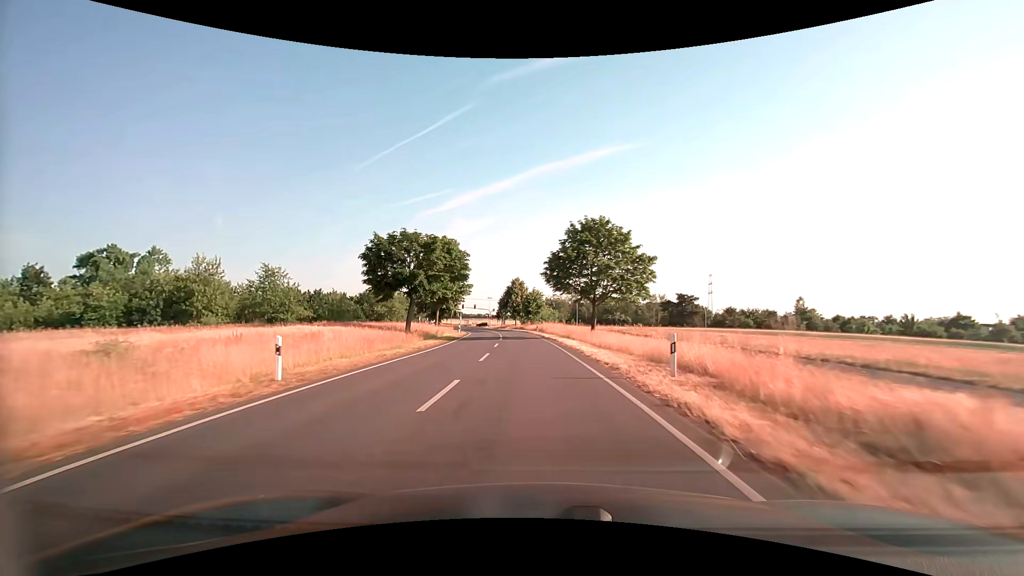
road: secondary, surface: asphalt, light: Day
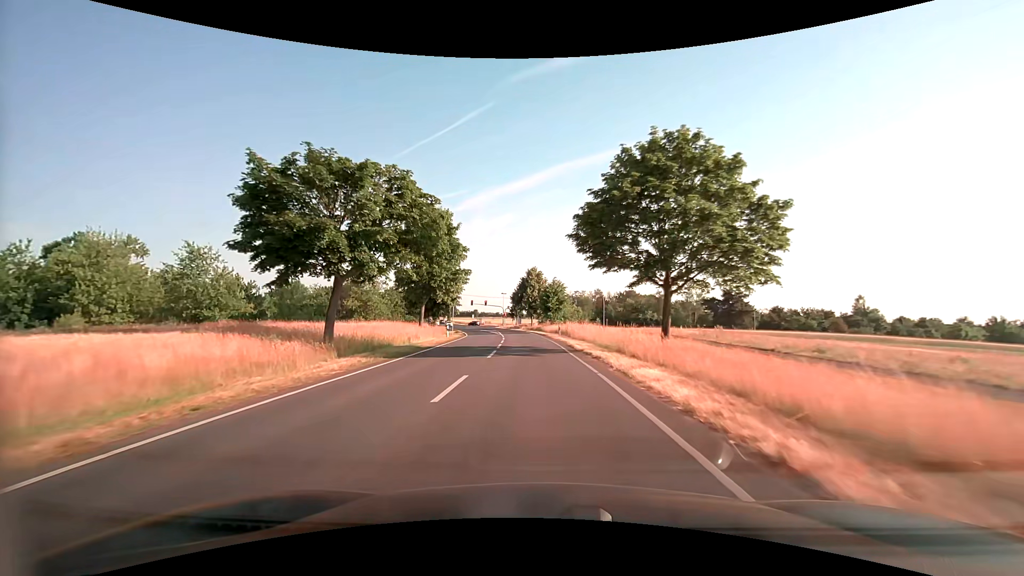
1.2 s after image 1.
(-0.4, +18.5) m; -2°
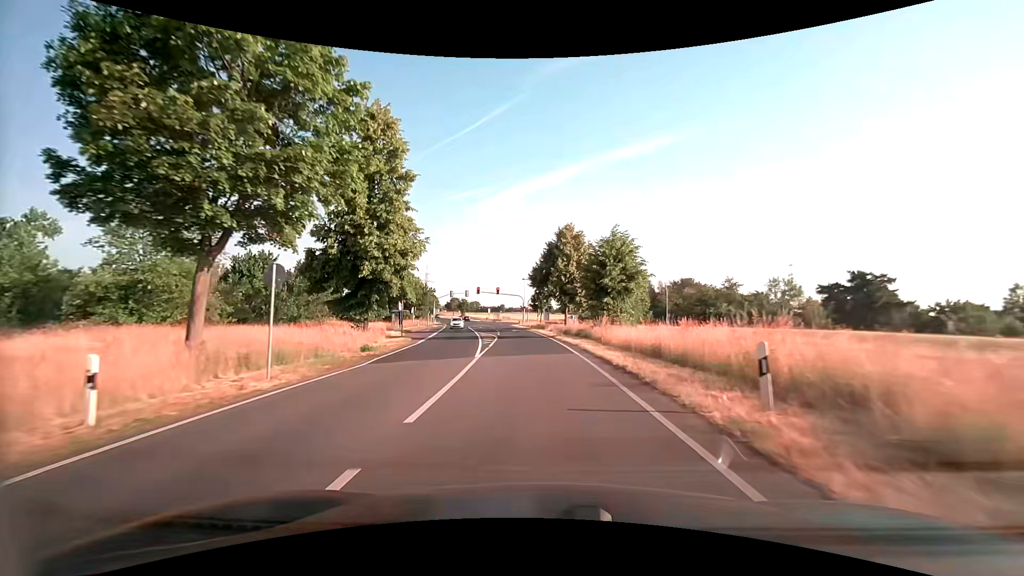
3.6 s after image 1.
(-1.1, +35.8) m; -4°
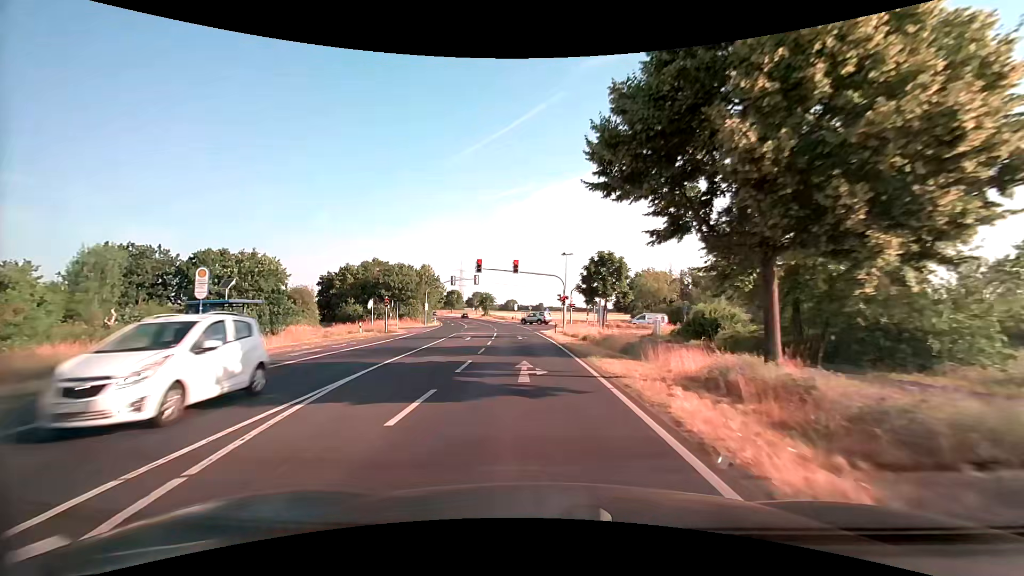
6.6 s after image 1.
(-1.3, +39.0) m; -4°
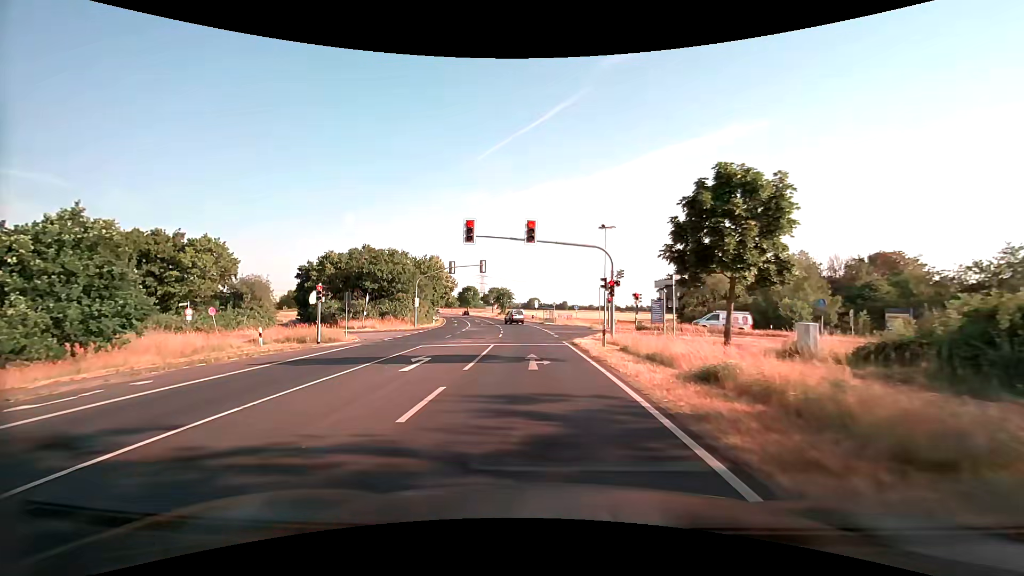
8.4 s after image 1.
(-0.4, +17.5) m; -3°
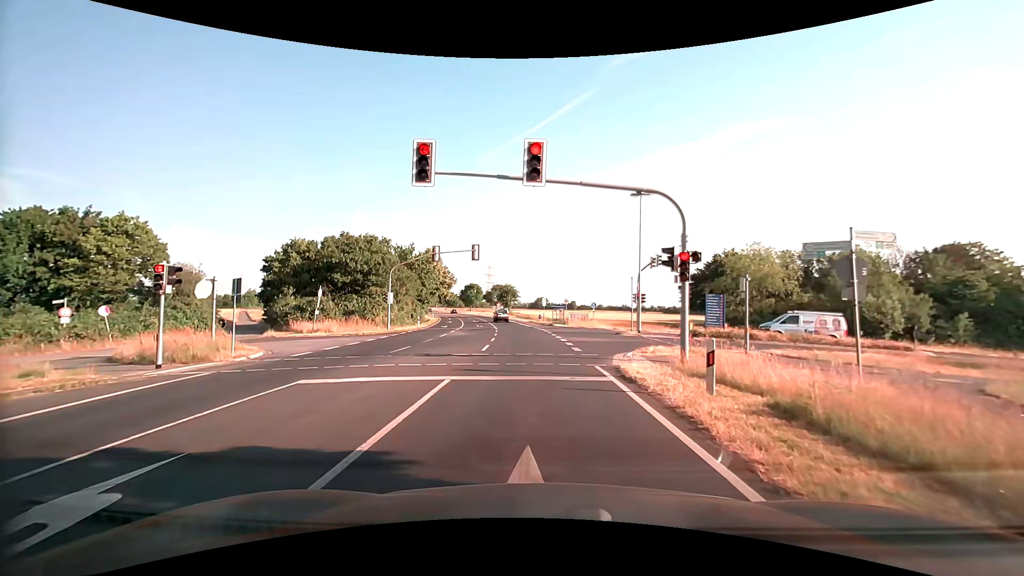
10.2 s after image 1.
(-0.1, +11.7) m; -1°
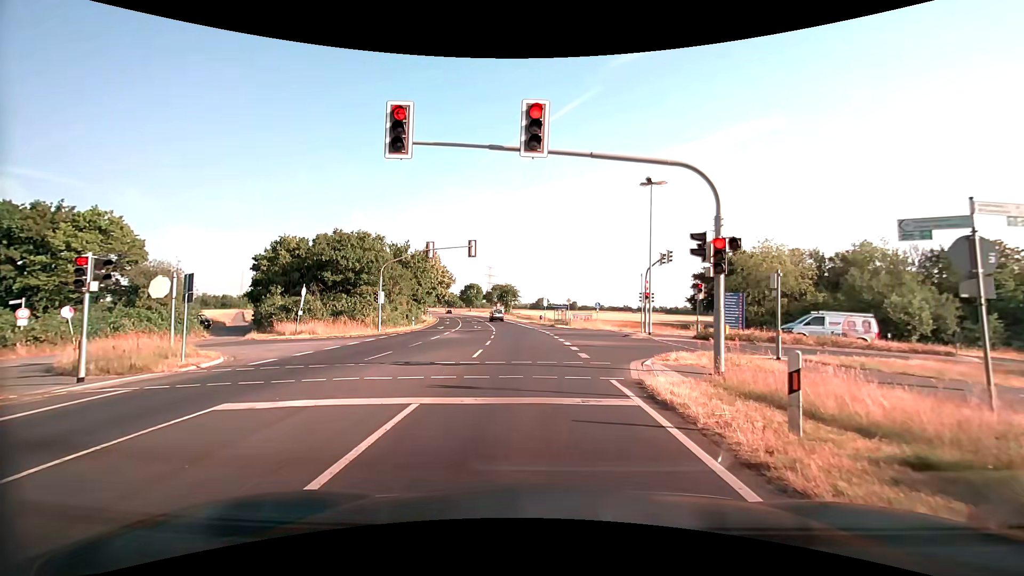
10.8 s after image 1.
(0.0, +2.6) m; -1°
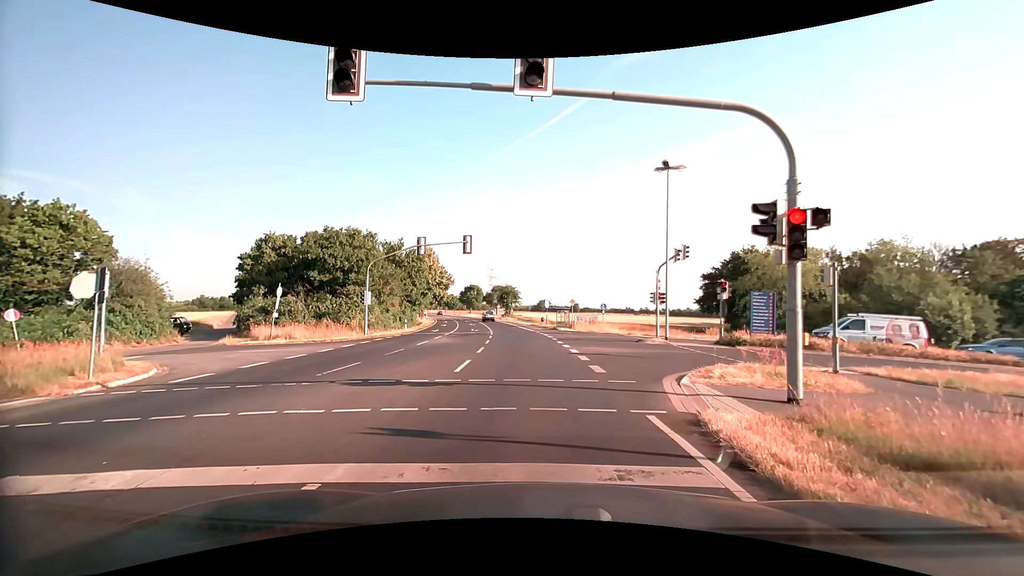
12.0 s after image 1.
(0.0, +3.2) m; 0°
(0, +10) (0, +20) (-1, +30) (-2, +40) (-3, +50) (-4, +60) (-6, +70) (-8, +79) (-10, +89) (-12, +99) m
